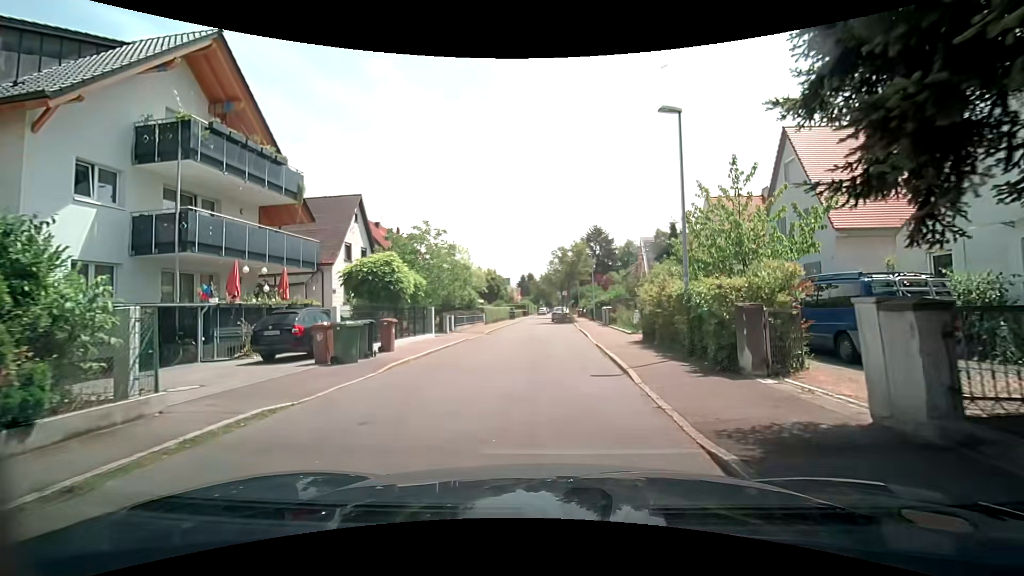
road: residential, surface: asphalt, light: Day
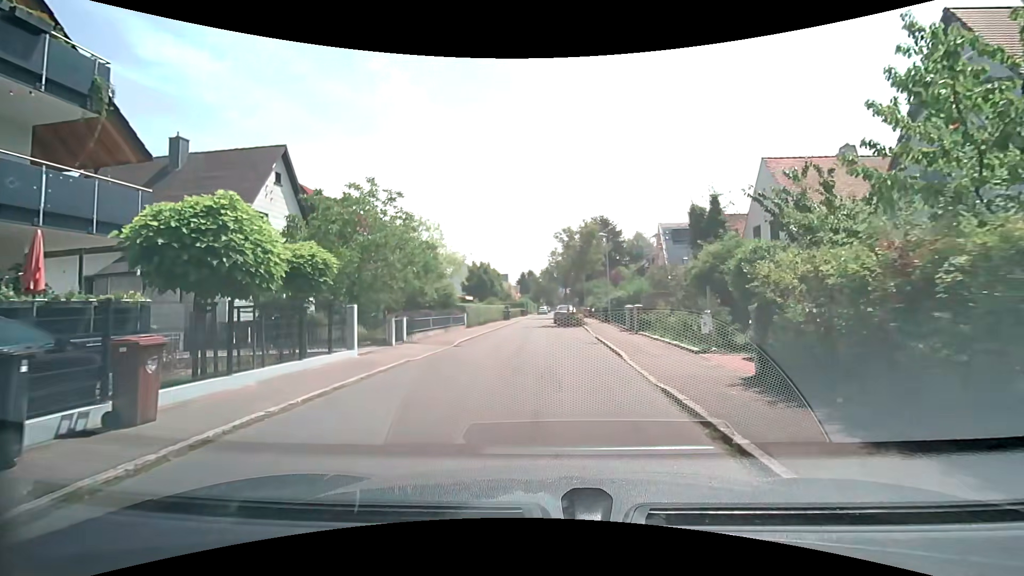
(+0.1, +10.0) m; +1°
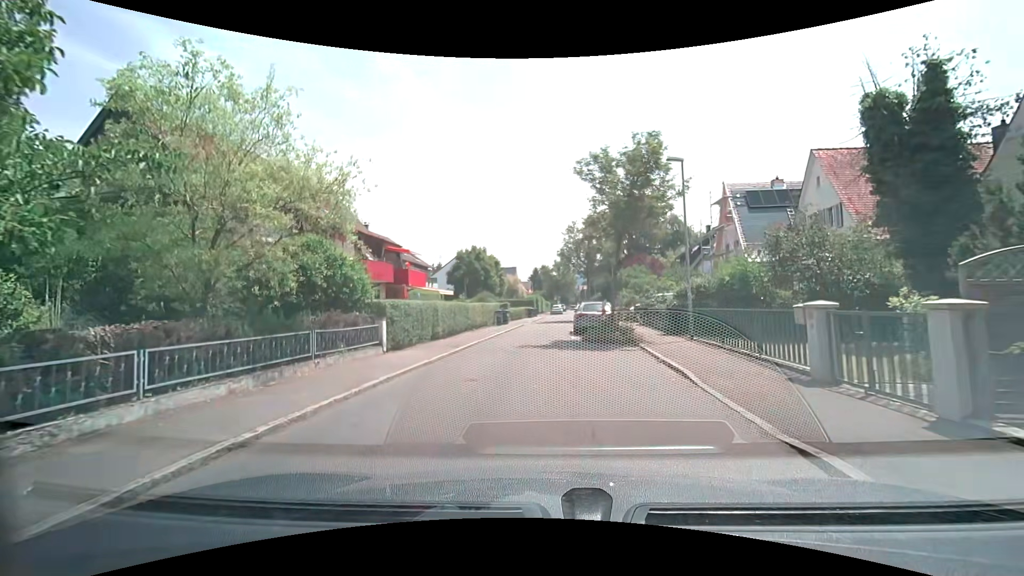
(+0.1, +17.2) m; -2°
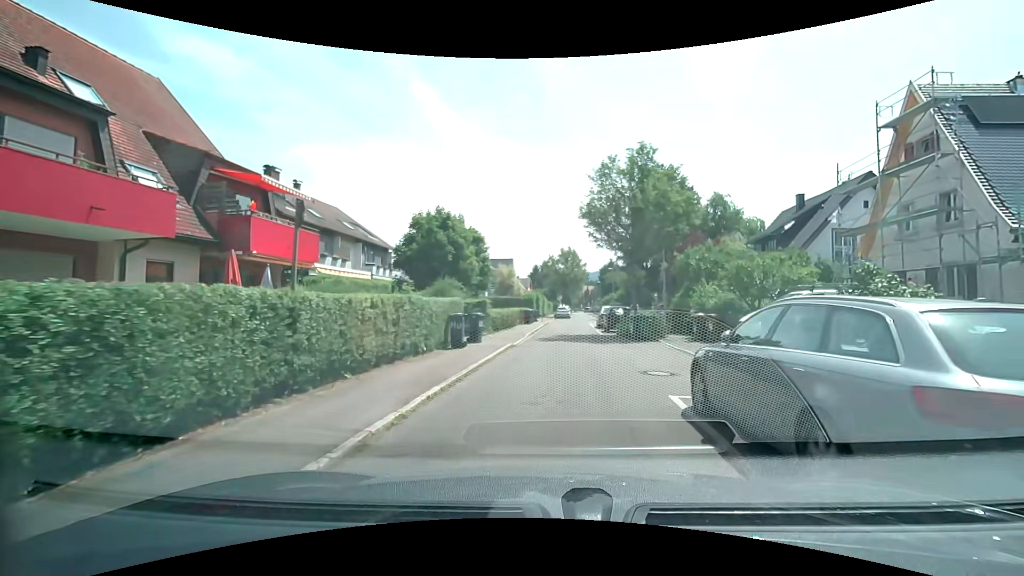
(-0.5, +18.7) m; -1°
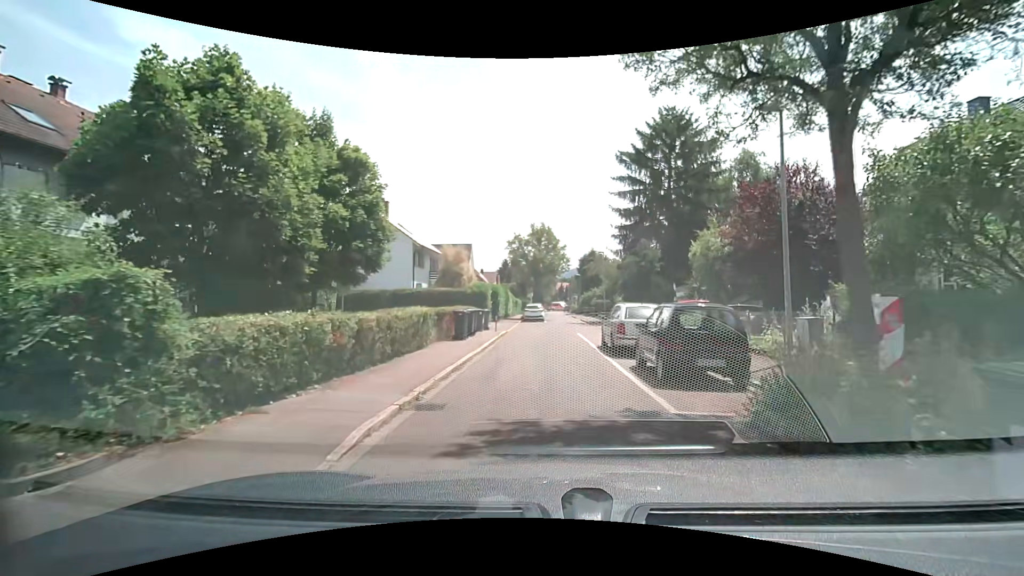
(+0.8, +18.3) m; +3°
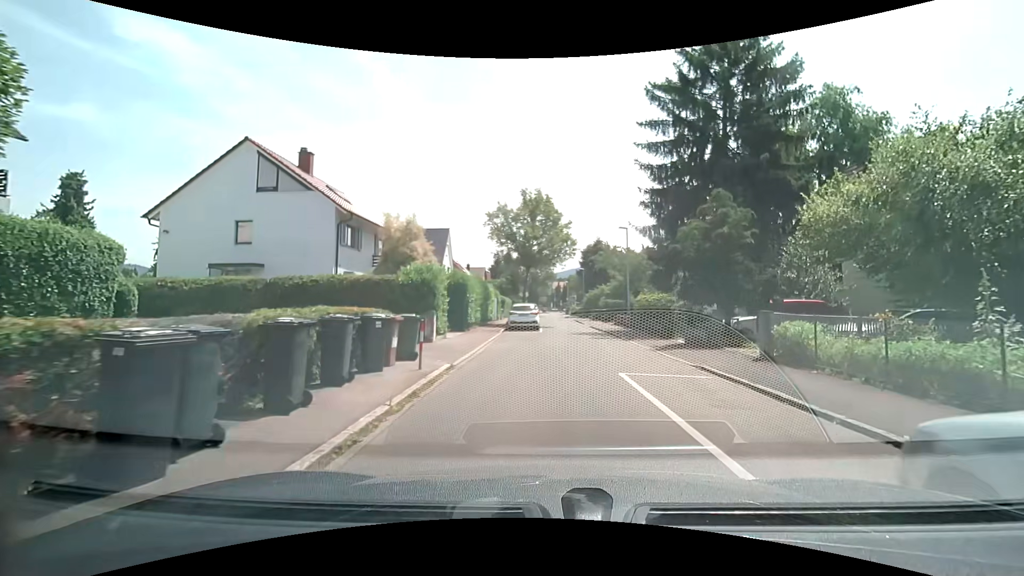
(+0.1, +14.1) m; +1°
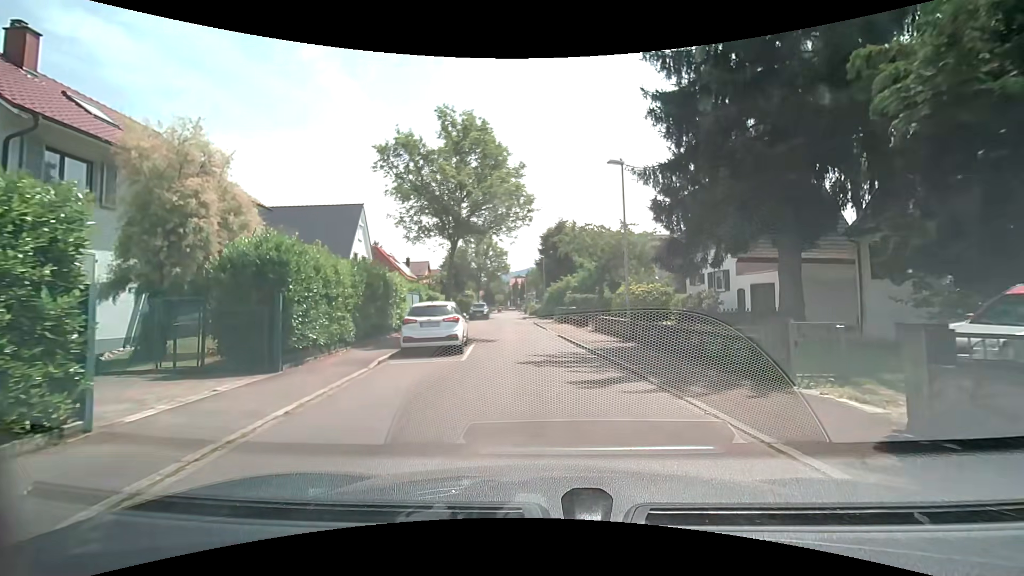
(+0.6, +13.7) m; +4°
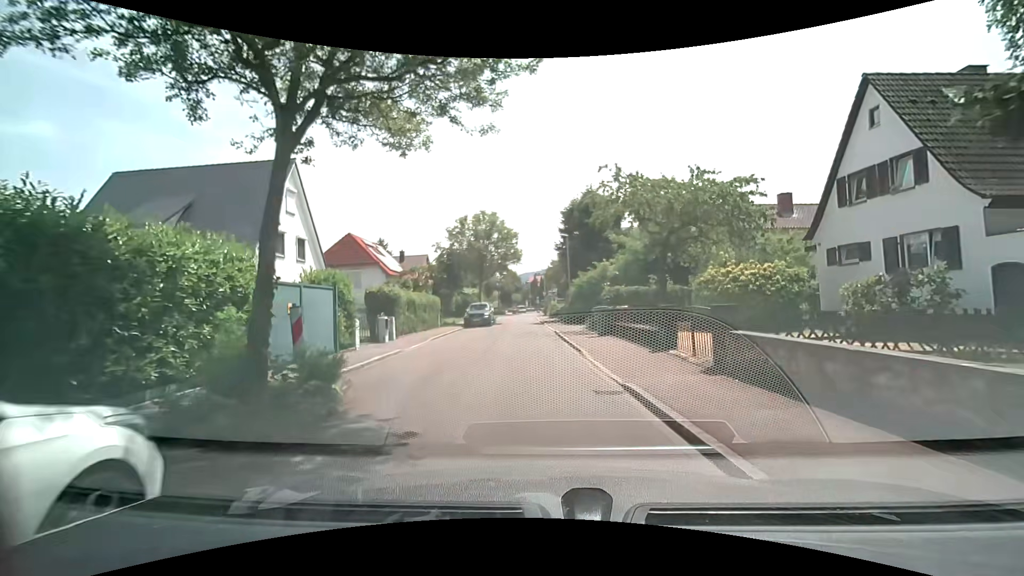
(-0.1, +14.3) m; -2°
(0, +10) (-1, +20) (-1, +30) (-2, +40) (-2, +50) (-3, +60) (-3, +70) (+3, +78) (+12, +81) (+22, +80) m
